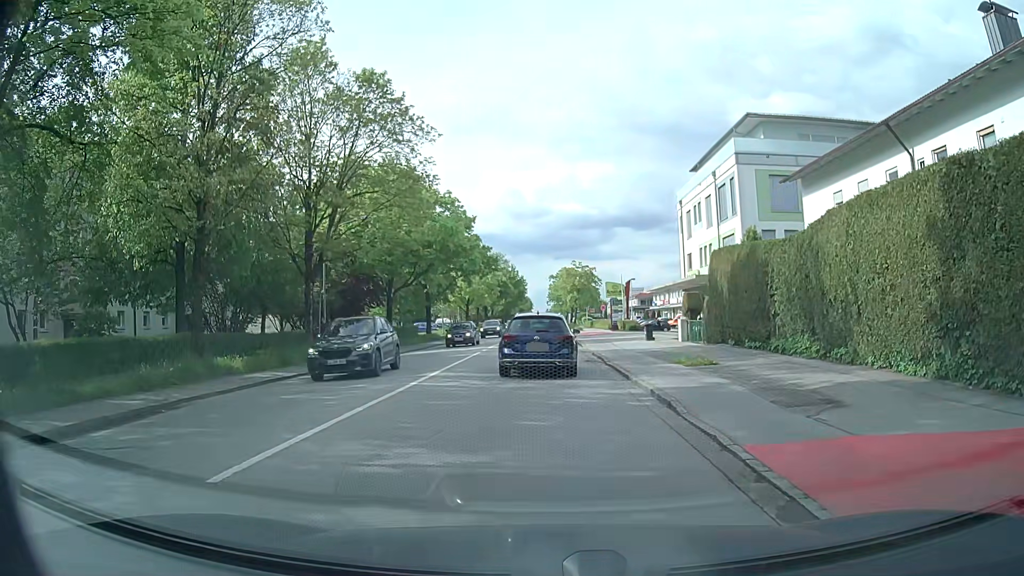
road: secondary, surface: asphalt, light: Day
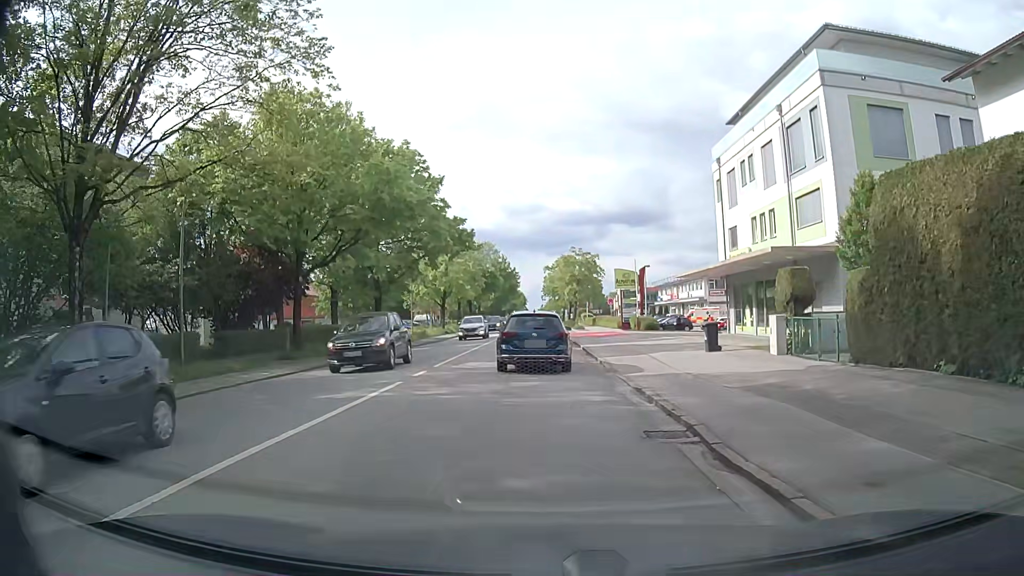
(+0.1, +14.8) m; 0°
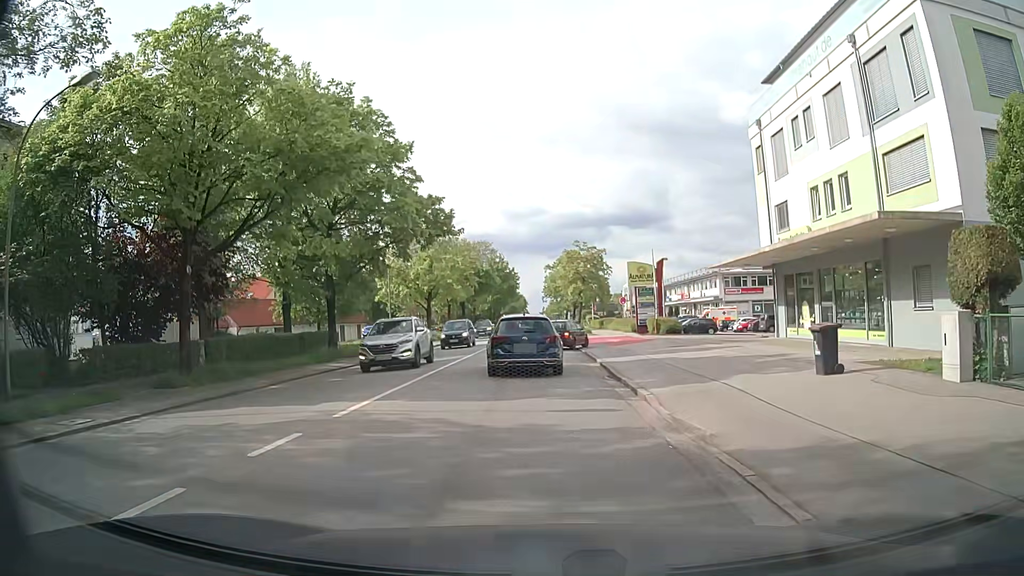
(0.0, +9.0) m; 0°
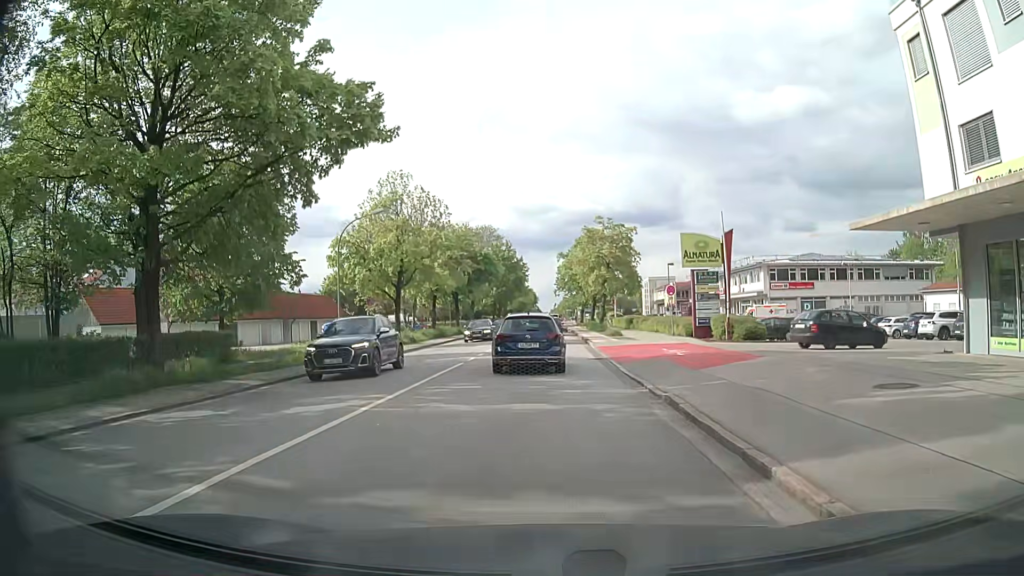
(-0.4, +15.9) m; -3°
(0, +10) (+1, +20) (+1, +30) (+1, +40) (+1, +50) (+2, +60) (+2, +70) (+3, +80) (+3, +90) (+3, +100) m
